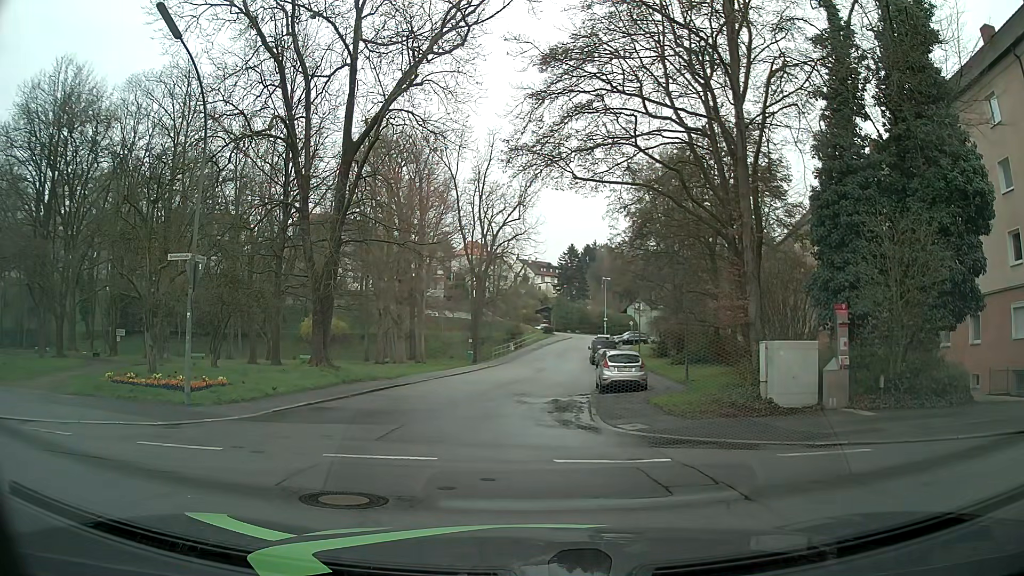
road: residential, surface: asphalt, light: Day
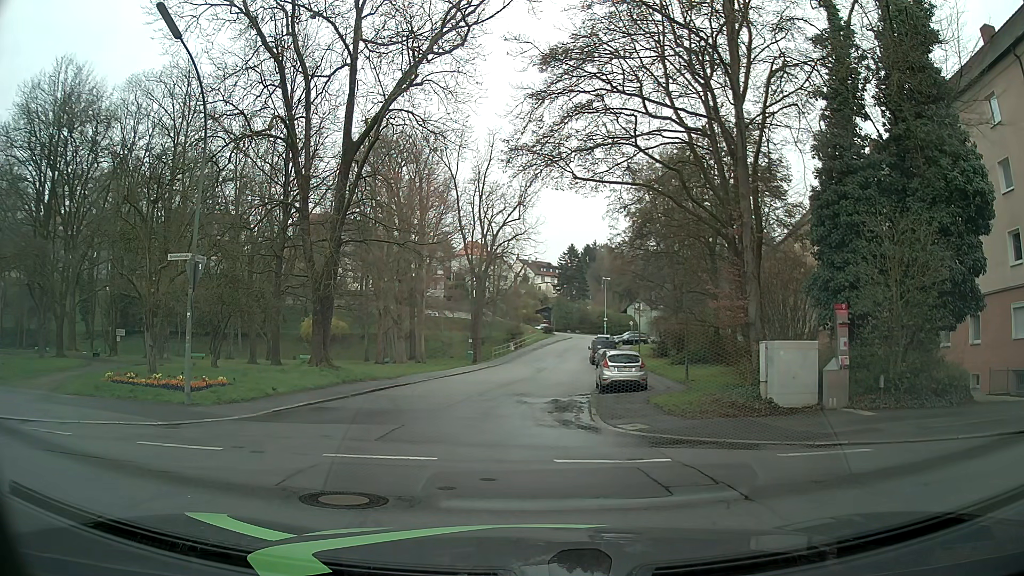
(0.0, 0.0) m; 0°
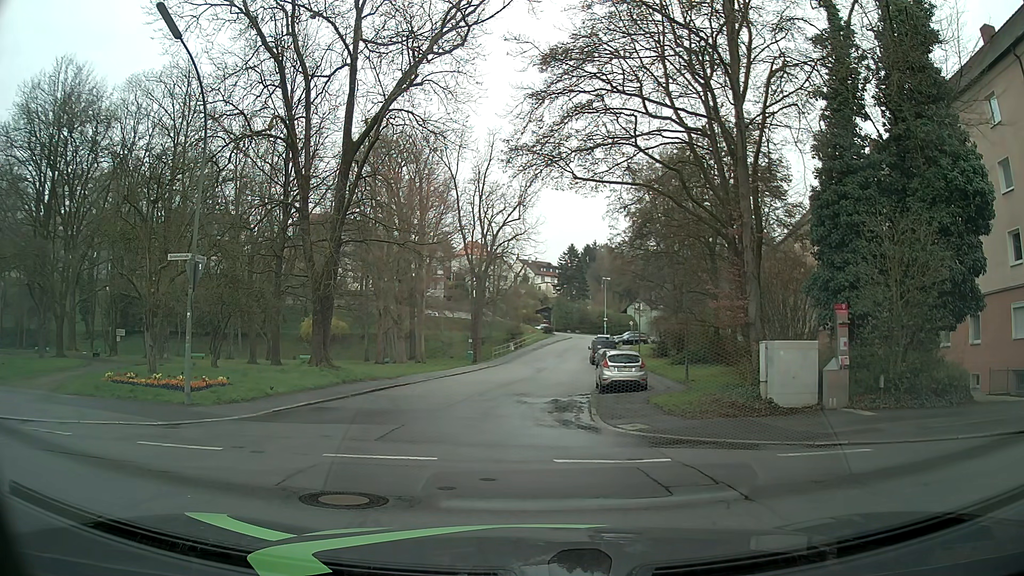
(0.0, 0.0) m; 0°
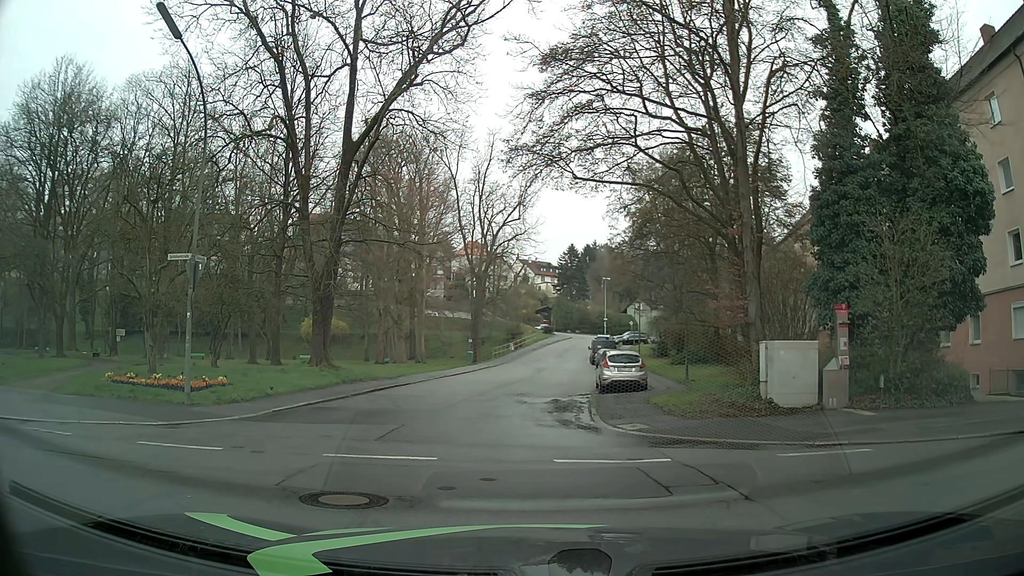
(0.0, 0.0) m; 0°
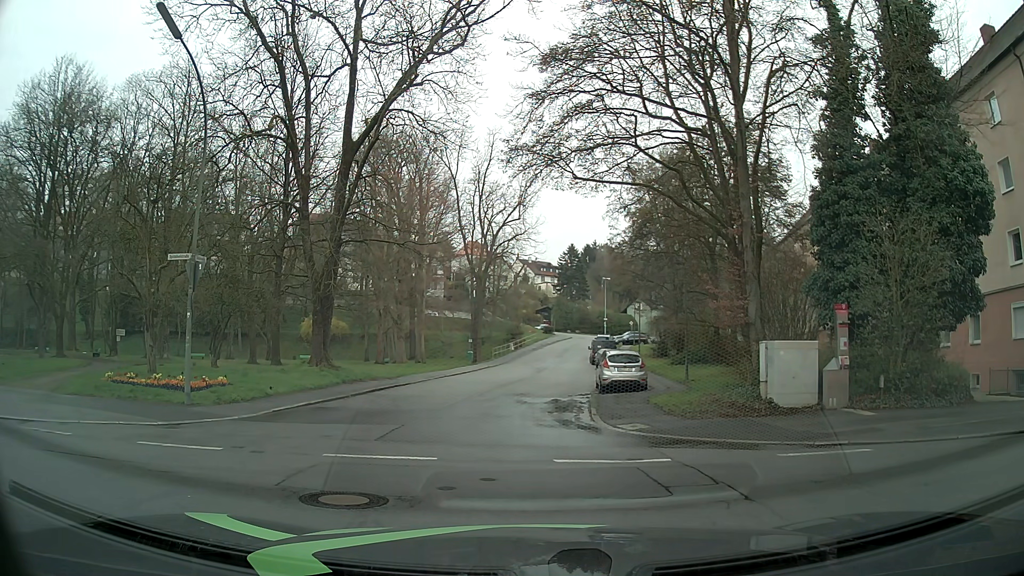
(0.0, 0.0) m; 0°
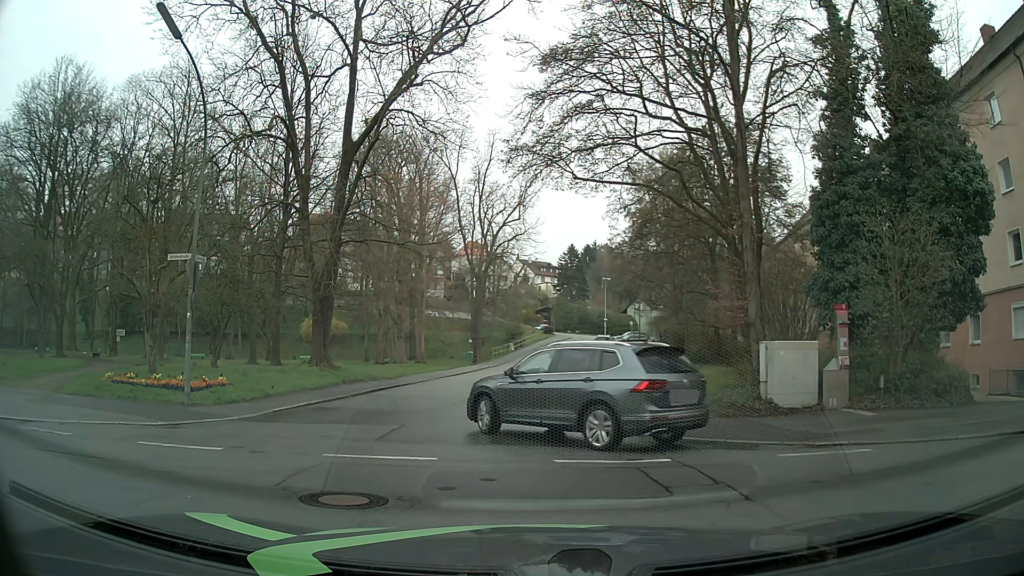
(0.0, 0.0) m; 0°
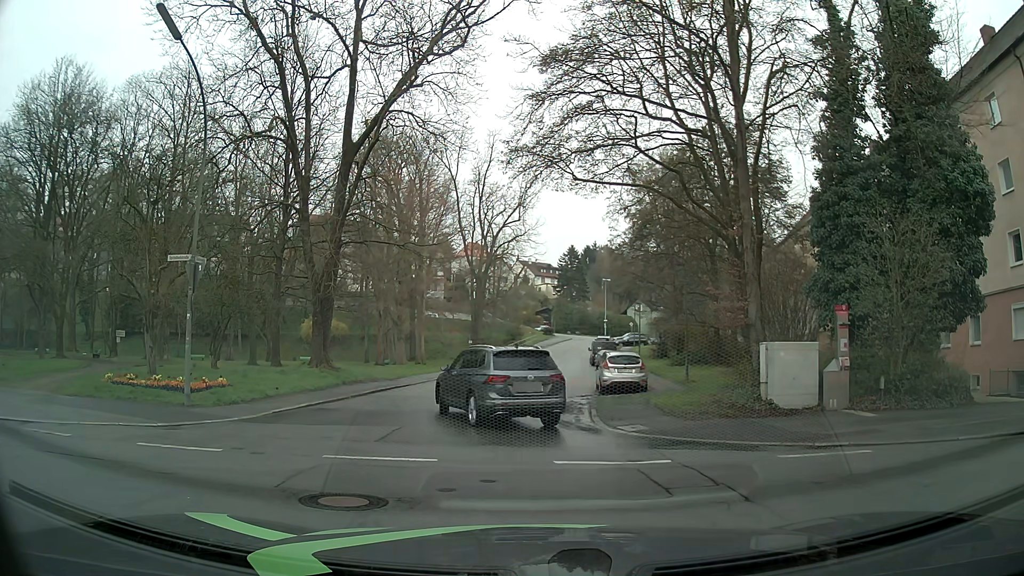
(0.0, 0.0) m; 0°
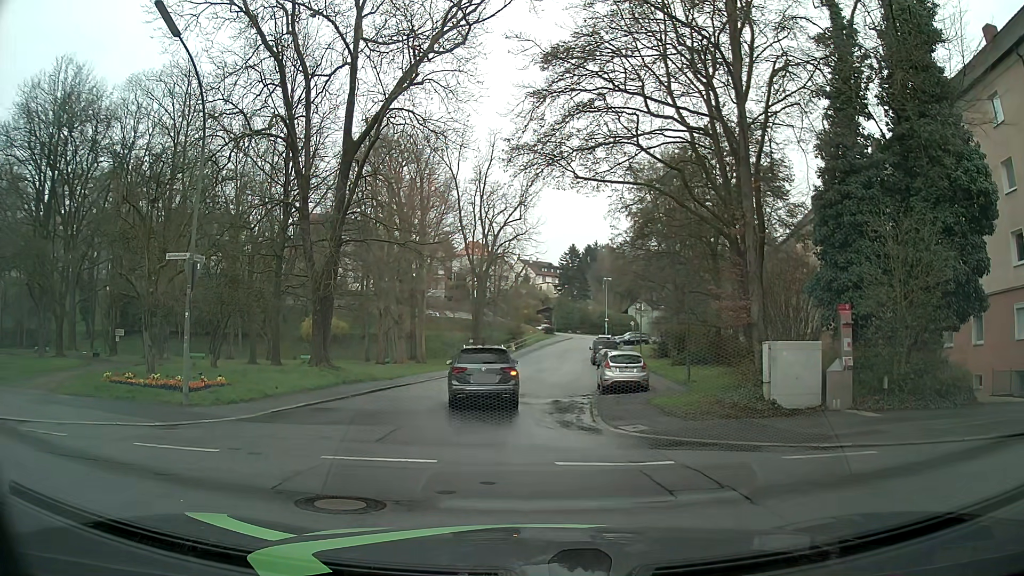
(0.0, +0.1) m; 0°
(0, +10) (0, +20) (+1, +30) (+3, +40) (+4, +50) (+6, +60) (+7, +69) (+10, +79) (+13, +89) (+17, +98) m
